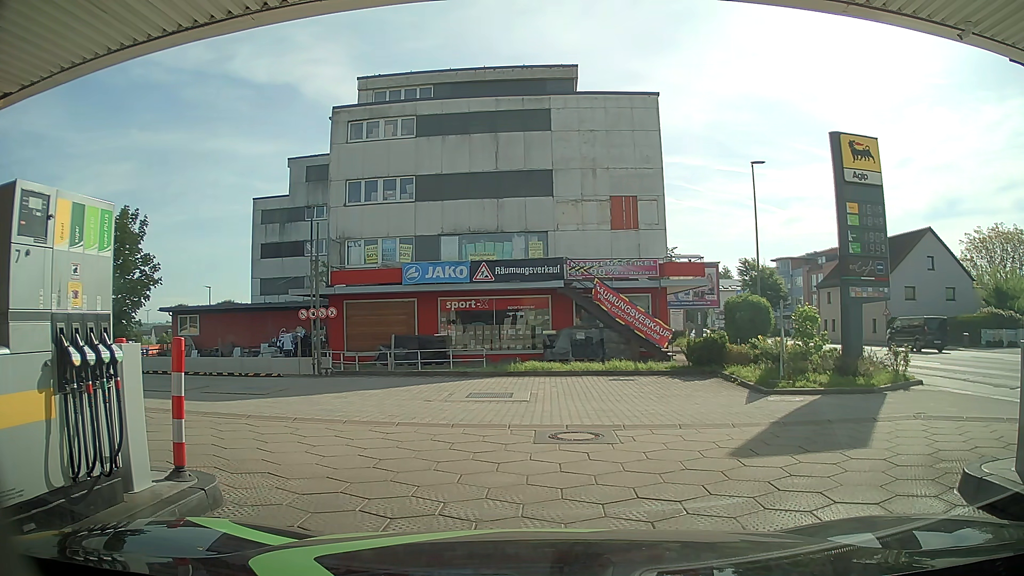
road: service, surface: paving_stones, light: Day
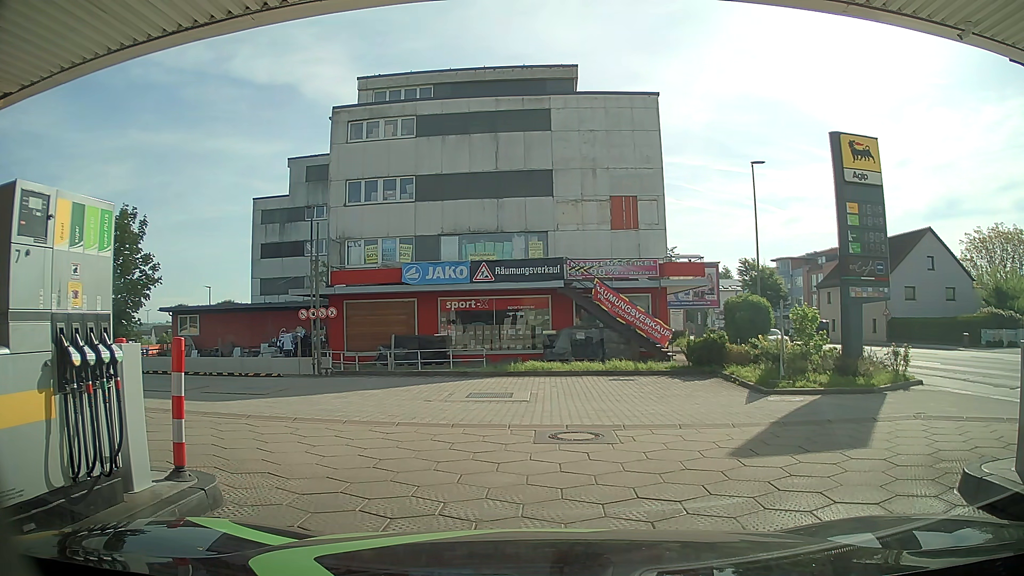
(0.0, 0.0) m; 0°
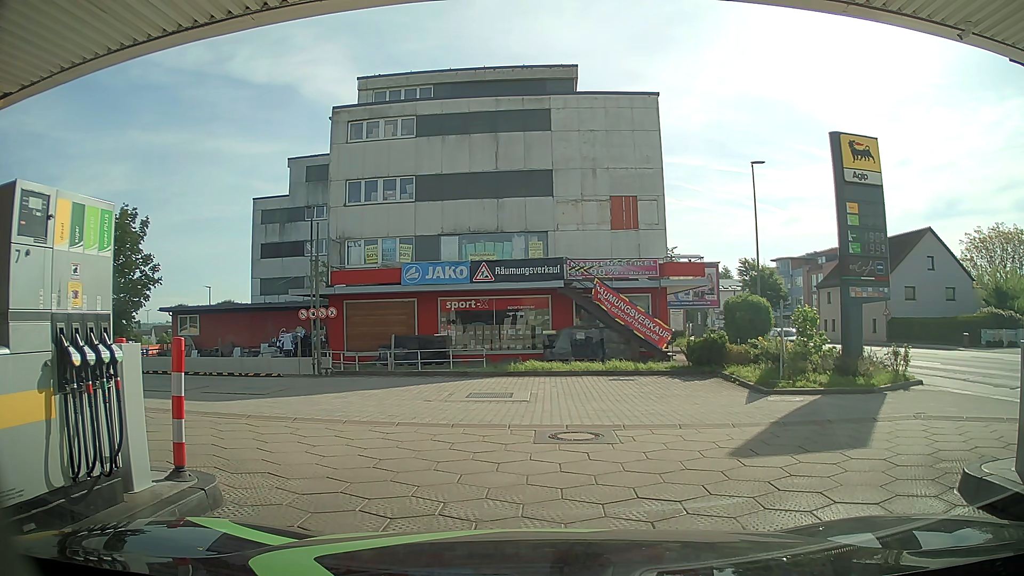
(0.0, 0.0) m; 0°
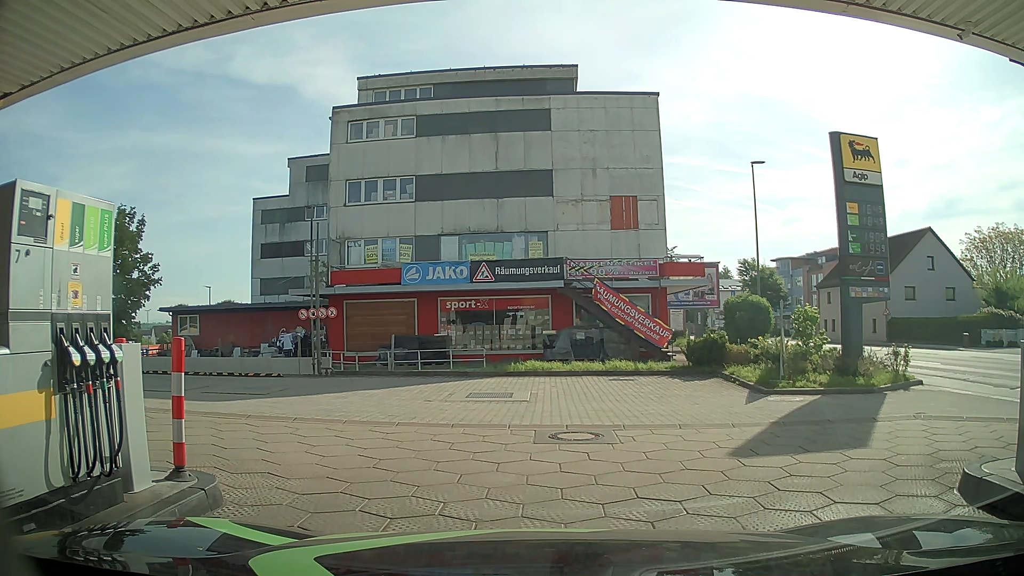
(0.0, 0.0) m; 0°
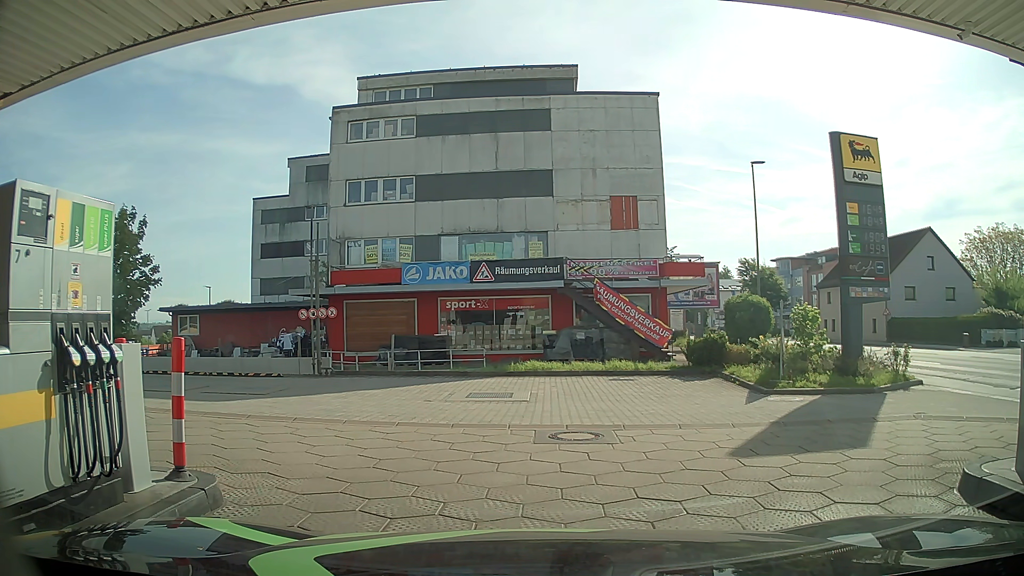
(0.0, 0.0) m; 0°
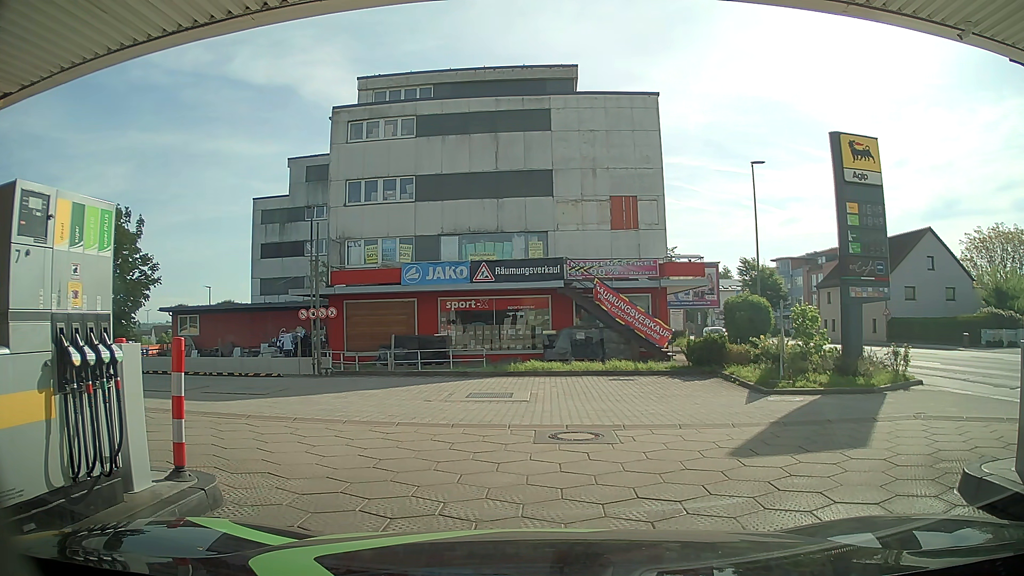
(0.0, 0.0) m; 0°
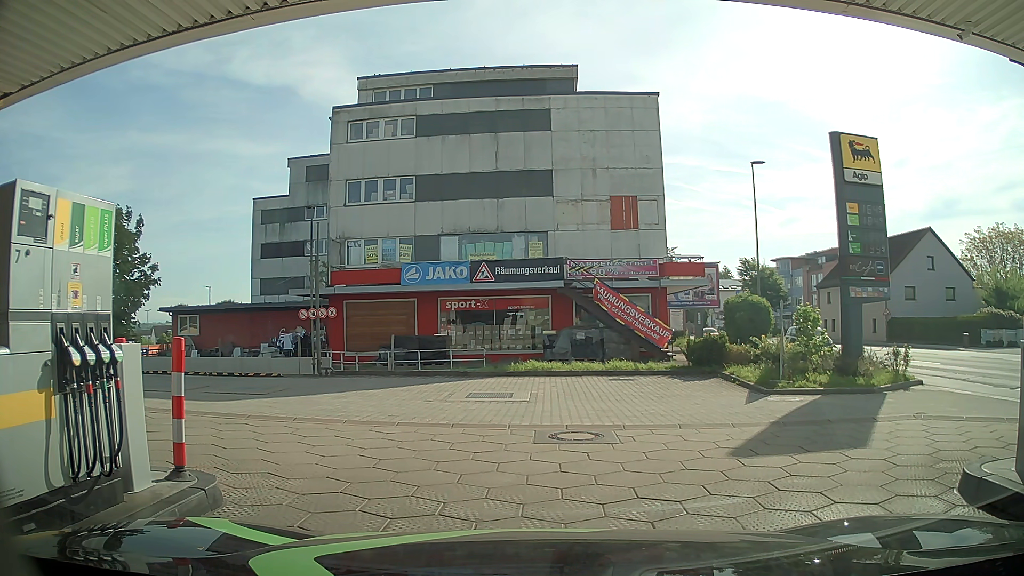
(0.0, 0.0) m; 0°
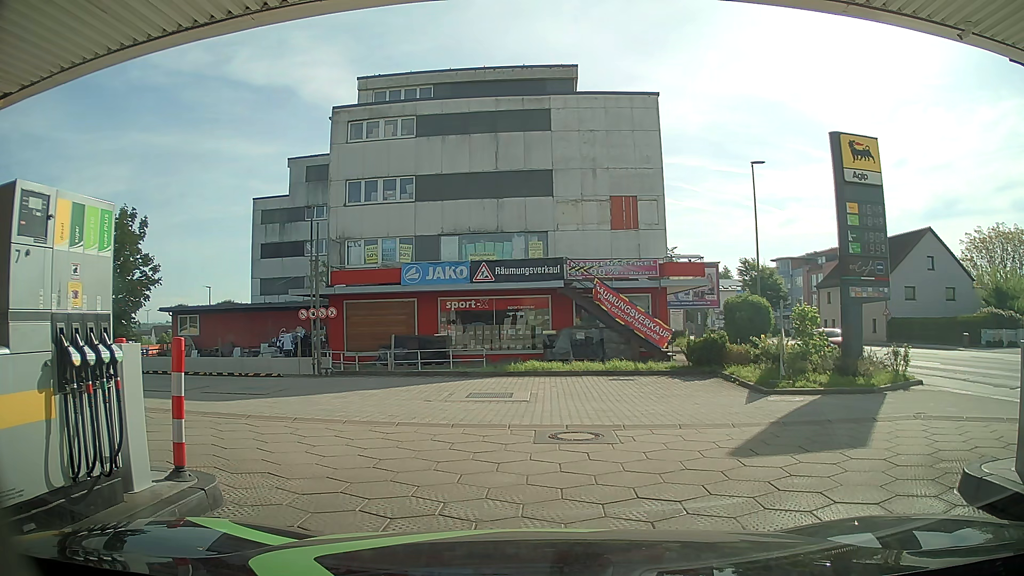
(0.0, 0.0) m; 0°
